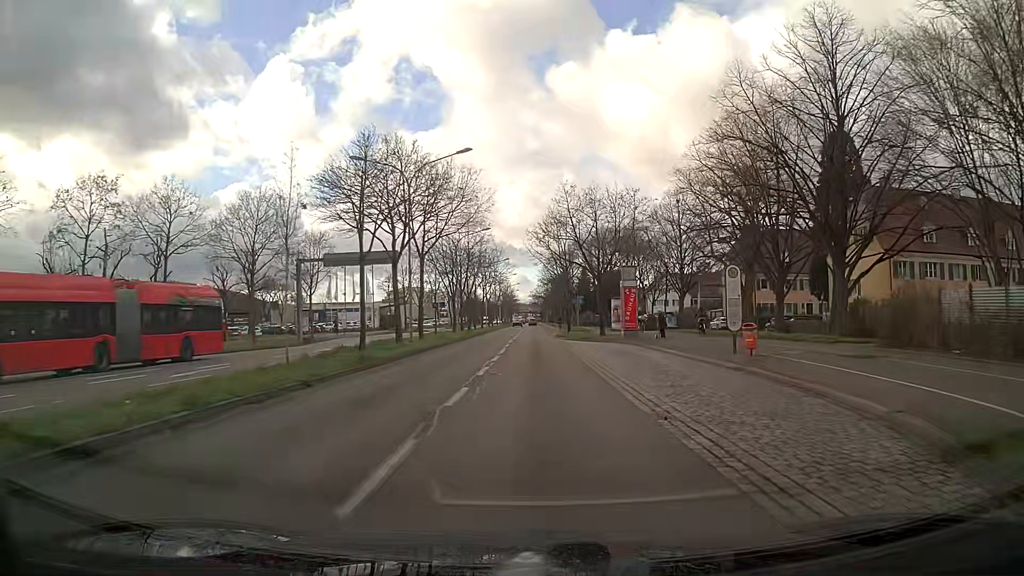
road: primary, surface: asphalt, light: Day
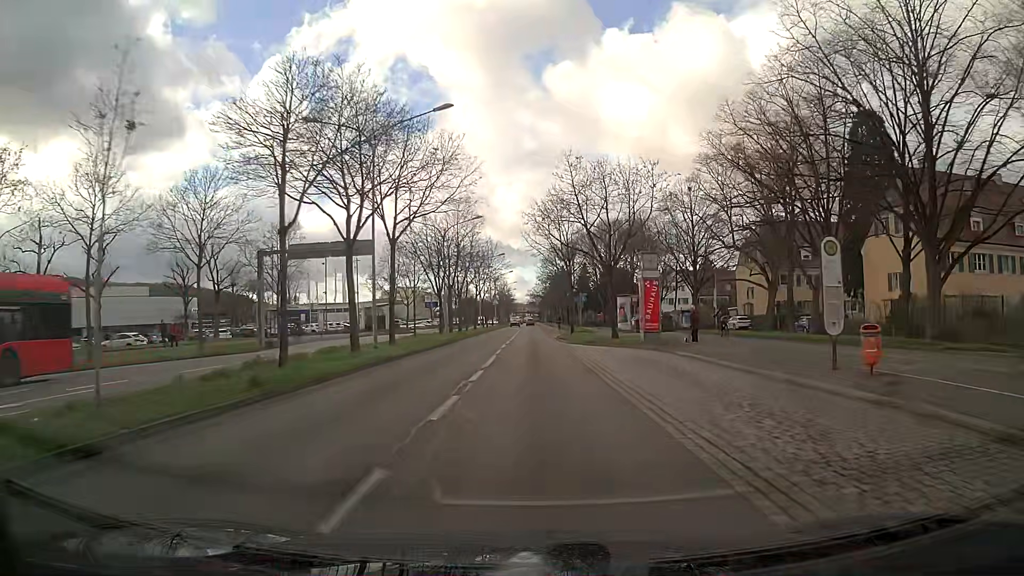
(0.0, +7.5) m; 0°
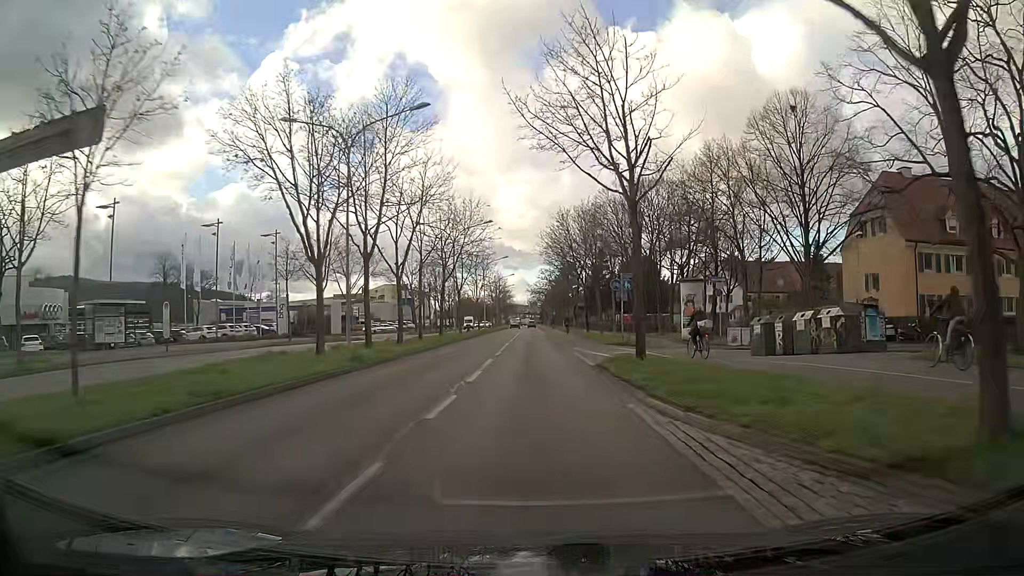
(0.0, +30.0) m; 0°
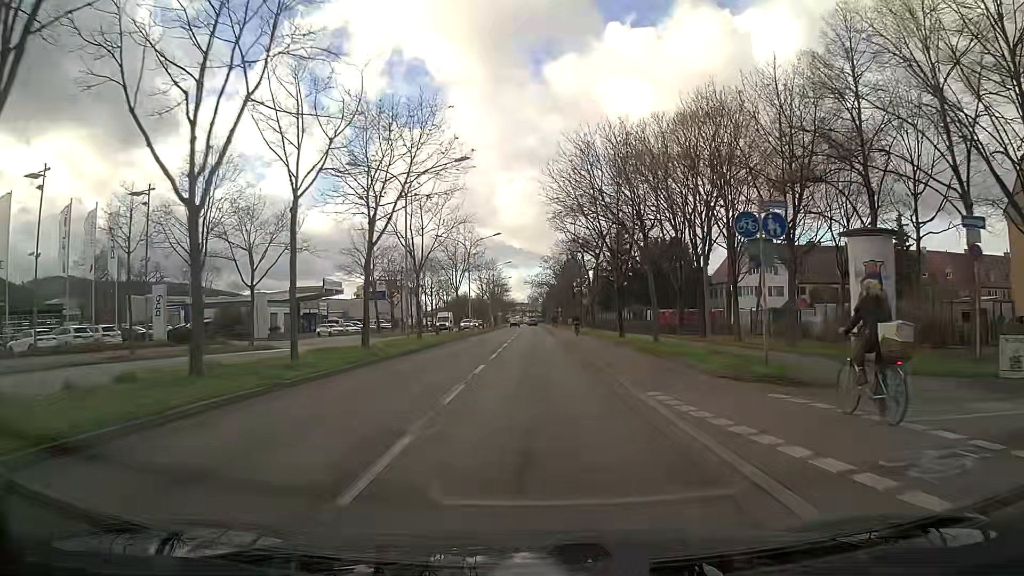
(-0.1, +22.5) m; 0°
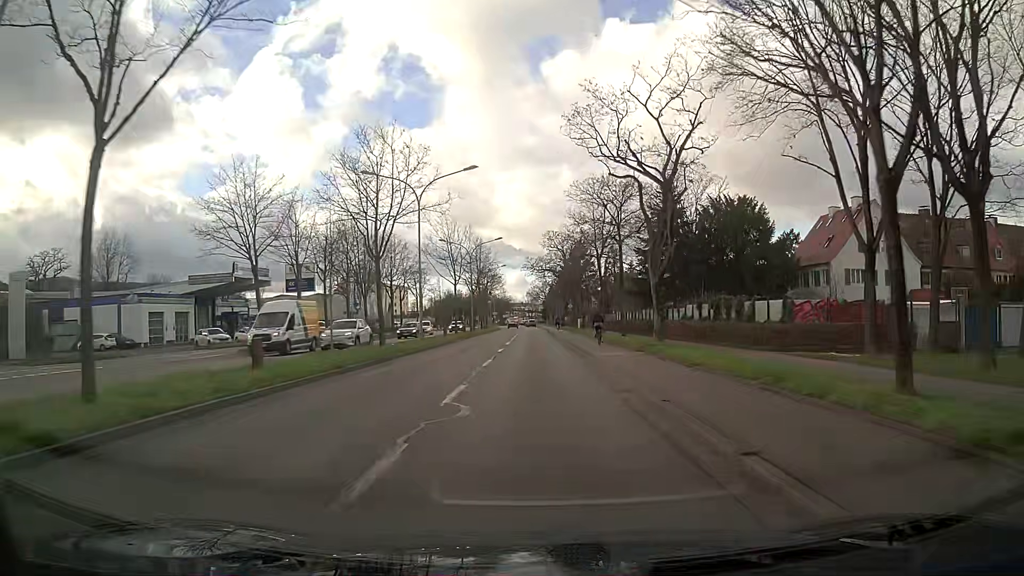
(0.0, +30.1) m; 0°
(0, +10) (0, +20) (0, +30) (0, +40) (0, +50) (0, +60) (0, +70) (0, +80) (0, +90) (0, +100) m
